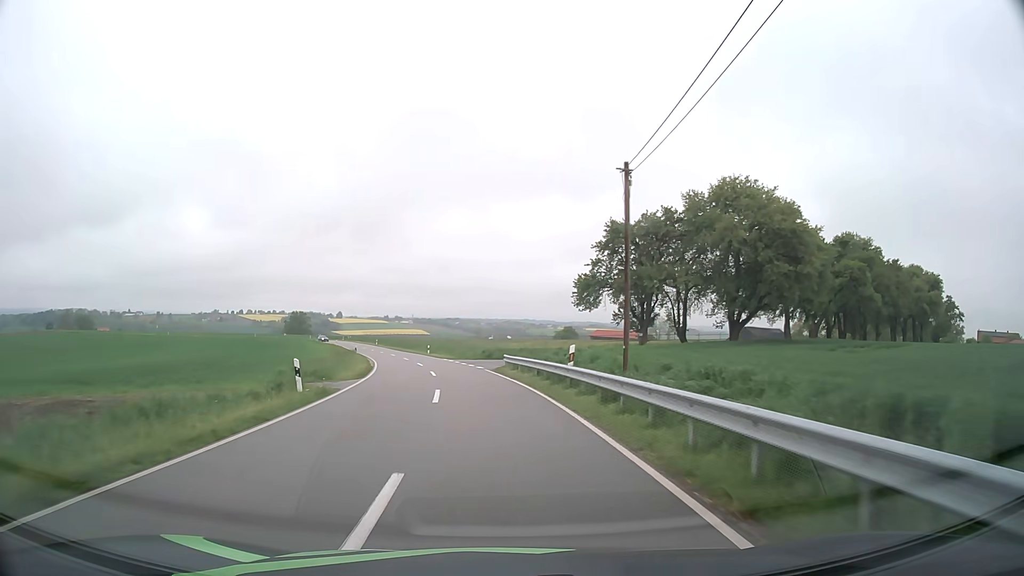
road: tertiary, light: Day
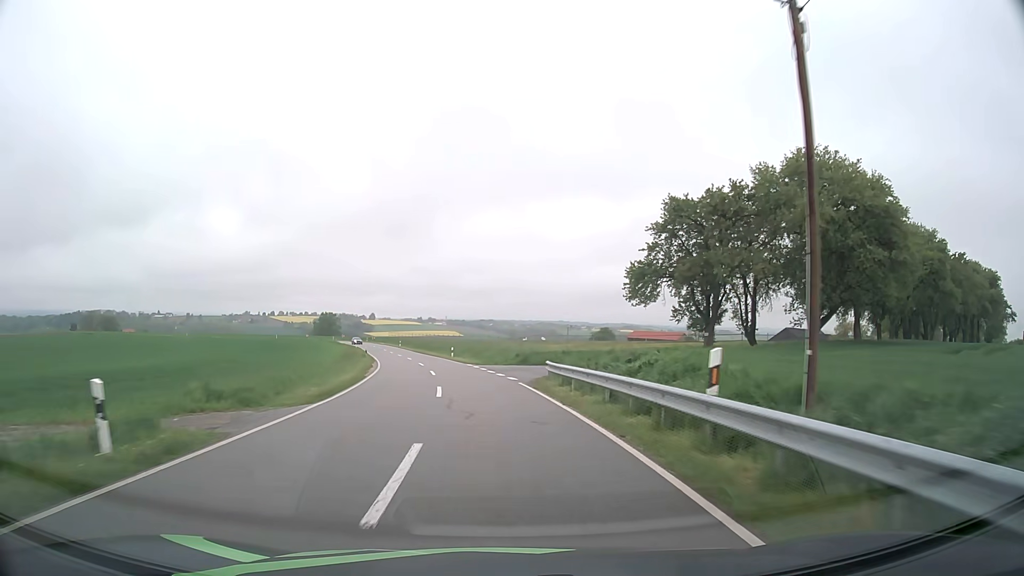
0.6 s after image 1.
(-0.3, +10.3) m; -3°
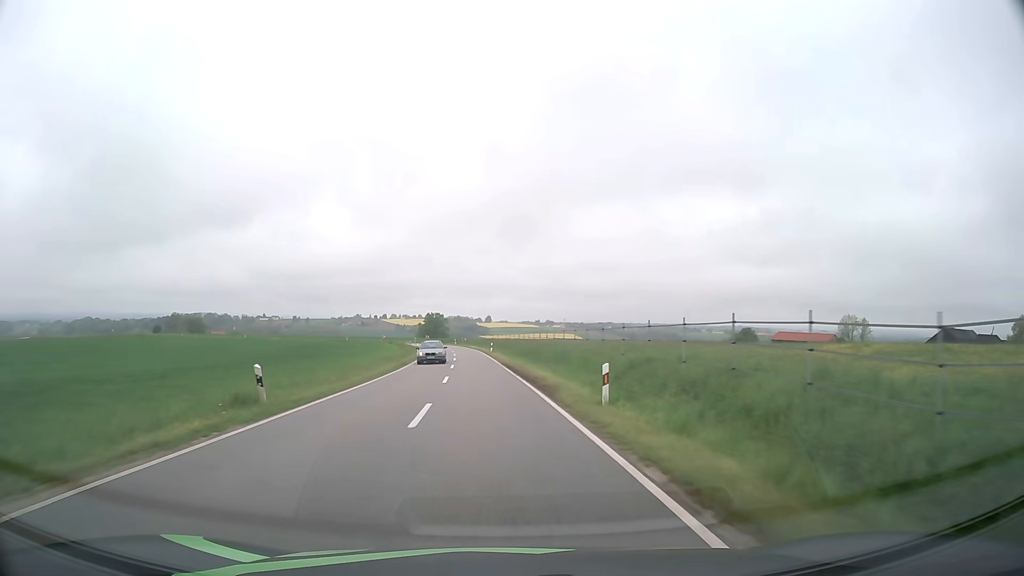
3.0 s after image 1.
(-4.0, +42.6) m; -10°
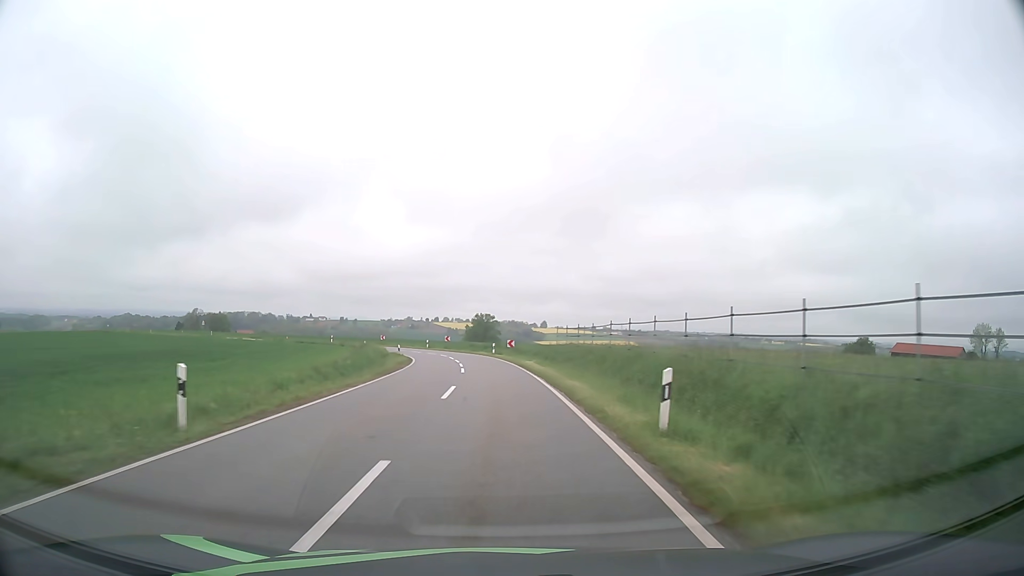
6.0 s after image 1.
(-2.9, +55.1) m; -5°
(0, +10) (0, +20) (0, +30) (-1, +40) (-3, +50) (-5, +60) (-8, +69) (-13, +78) (-19, +86) (-25, +94) m
